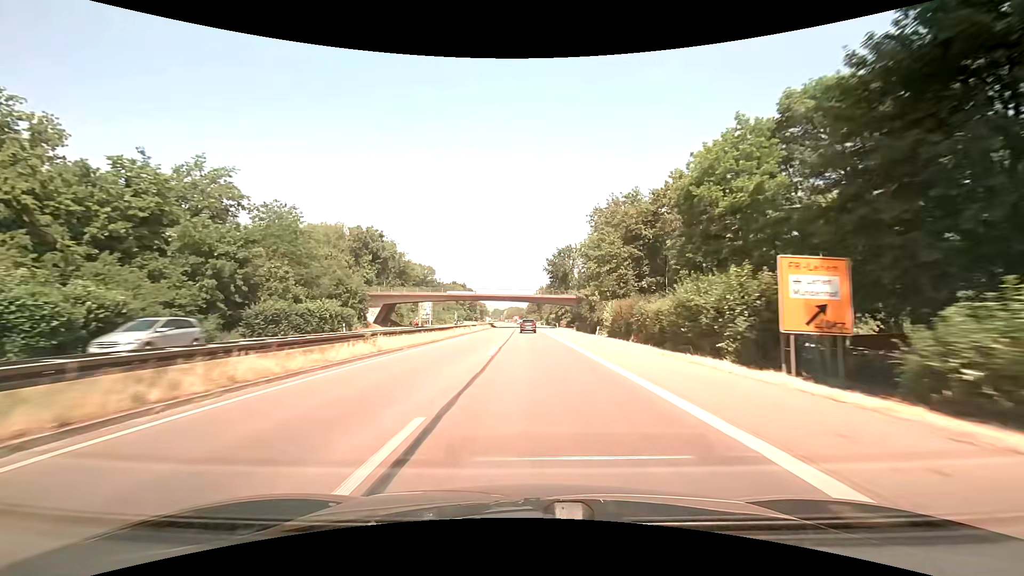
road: trunk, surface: asphalt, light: Day
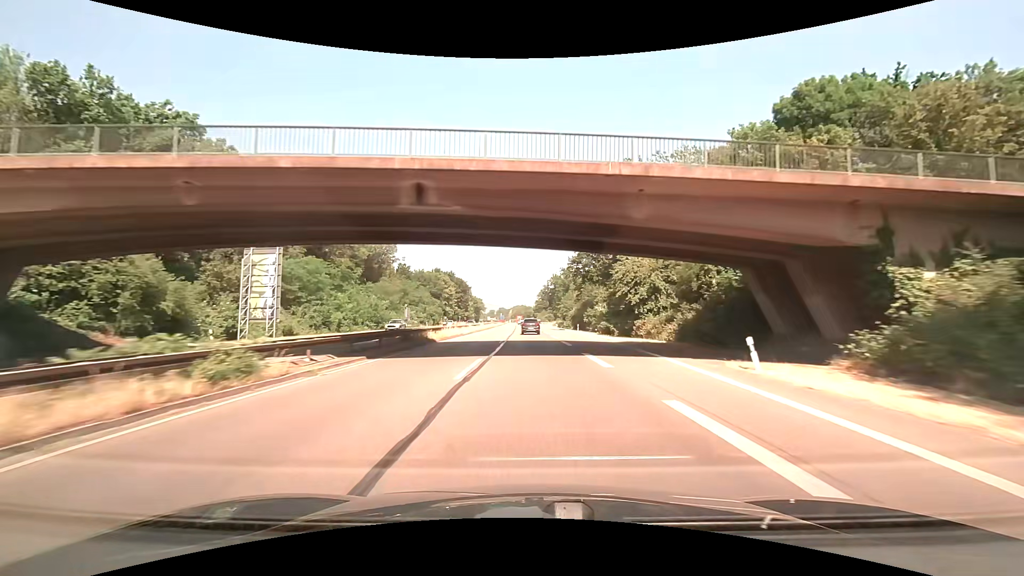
(-0.4, +81.2) m; -1°
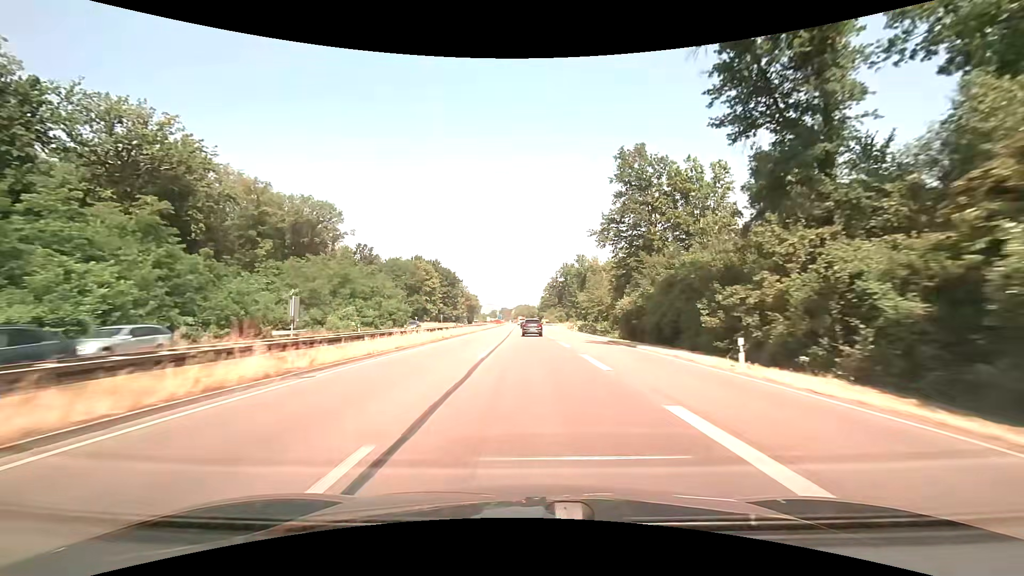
(-0.2, +48.5) m; 0°
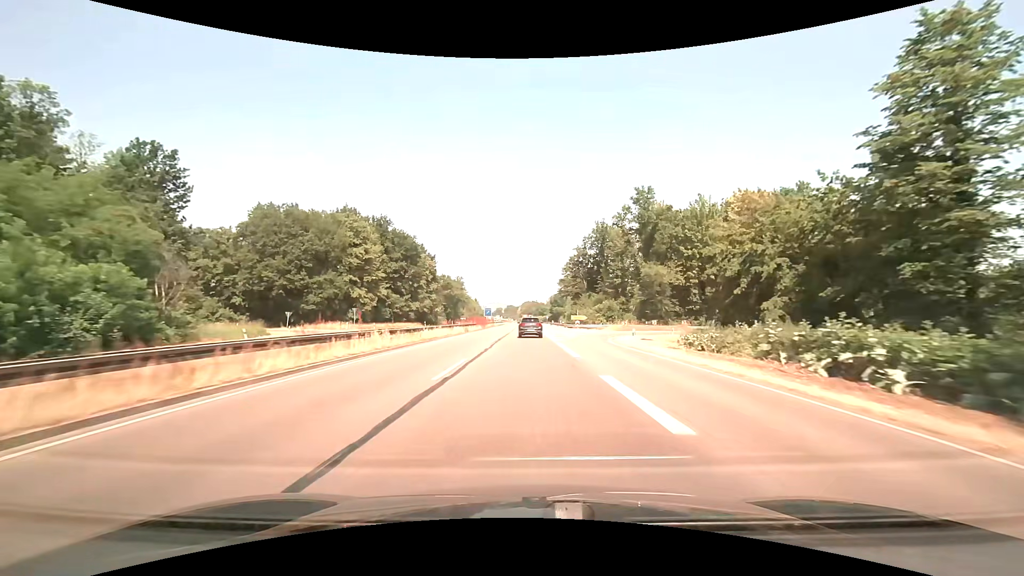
(-0.6, +79.7) m; -1°
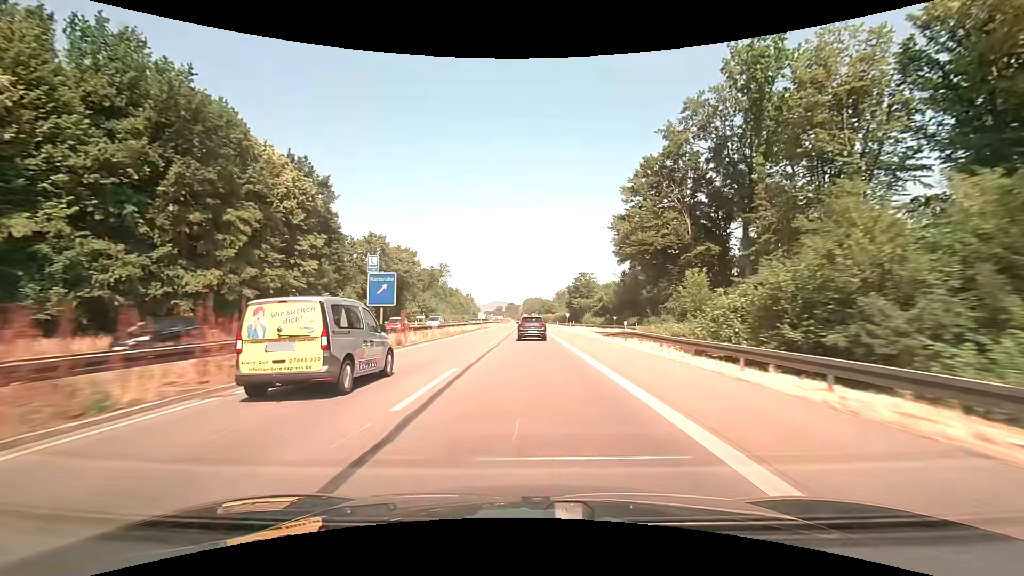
(-0.2, +77.0) m; 0°
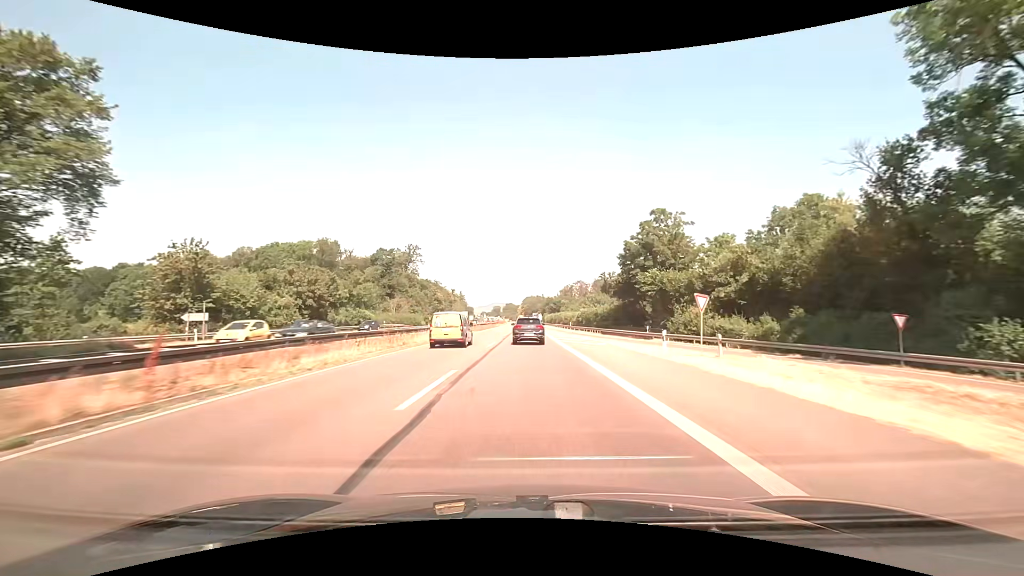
(0.0, +72.9) m; 0°
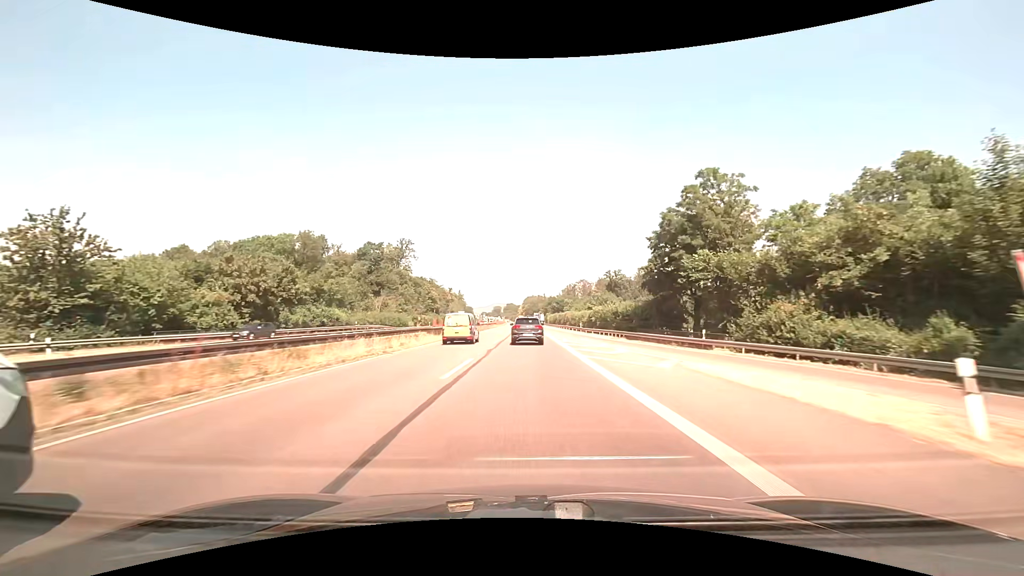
(0.0, +14.3) m; 0°
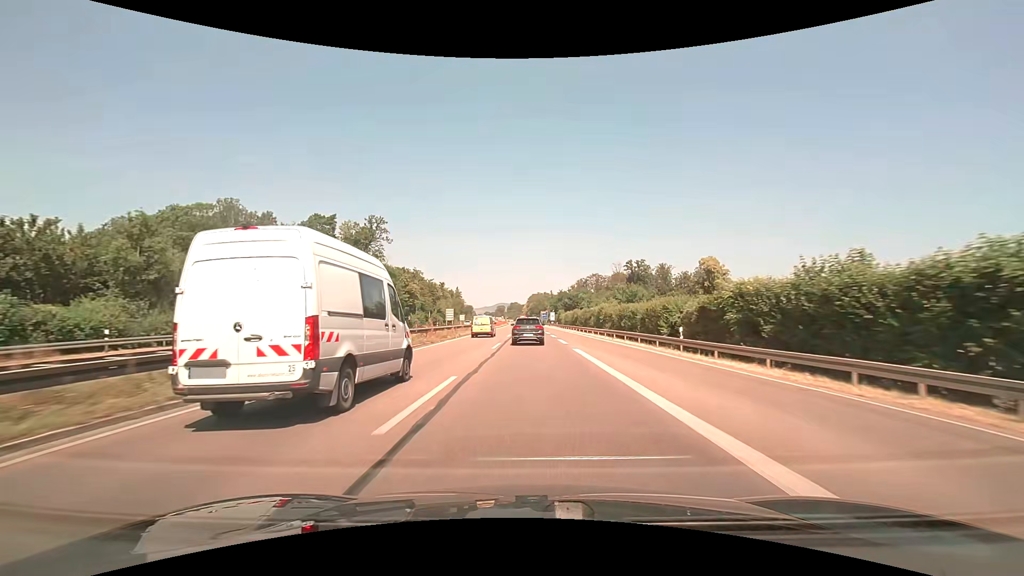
(-0.3, +42.3) m; -1°
(0, +10) (0, +20) (0, +30) (0, +40) (0, +50) (0, +60) (0, +70) (0, +80) (0, +90) (0, +100) m
